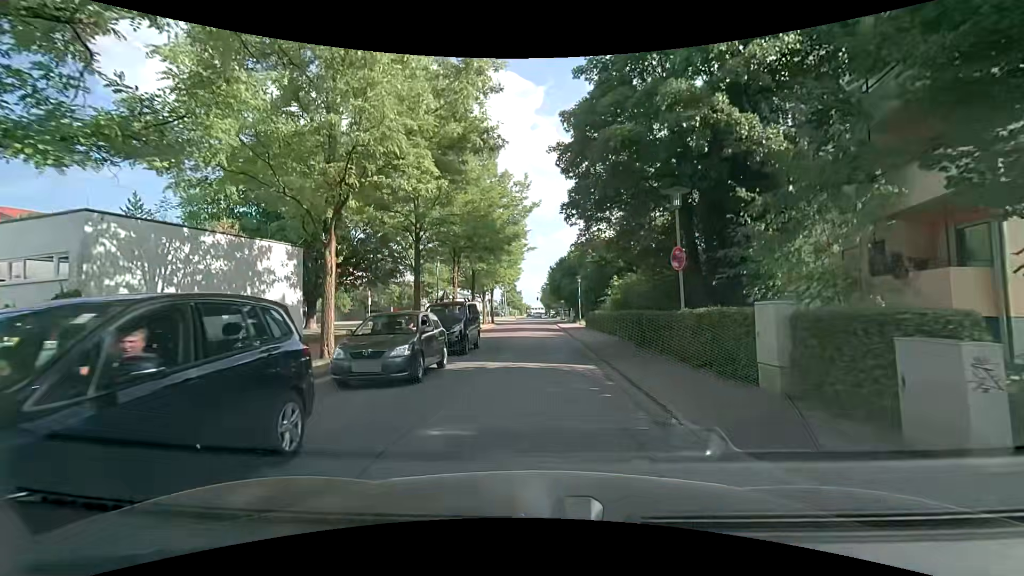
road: residential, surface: asphalt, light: Day
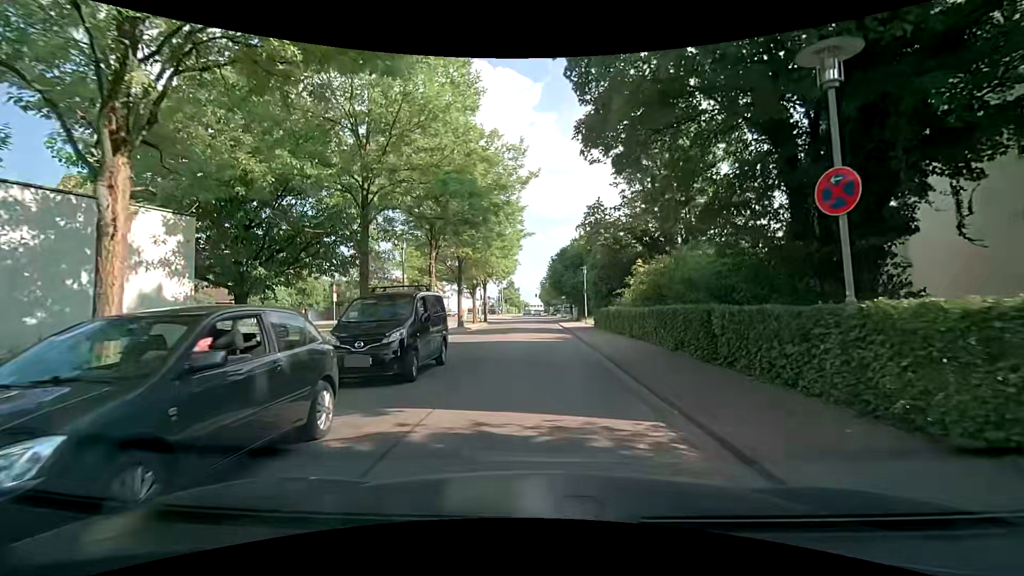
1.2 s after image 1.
(+0.1, +7.1) m; +2°
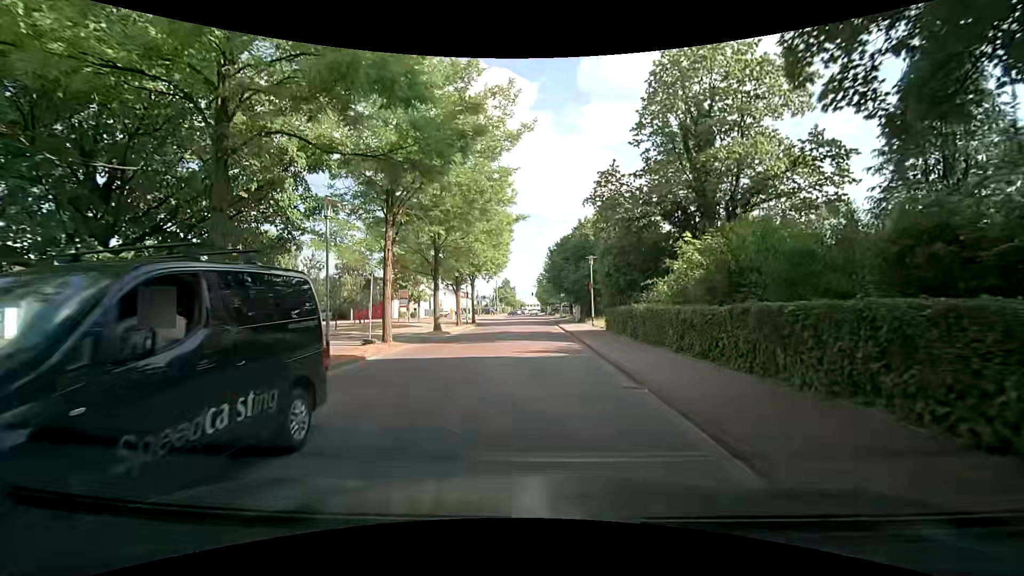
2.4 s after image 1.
(-0.1, +7.5) m; 0°
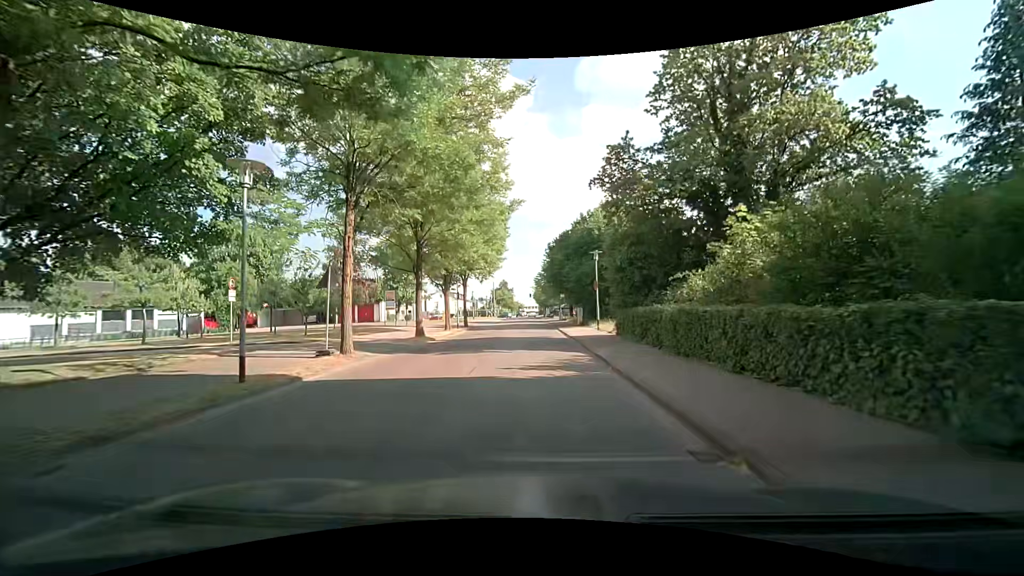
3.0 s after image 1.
(0.0, +4.0) m; +1°
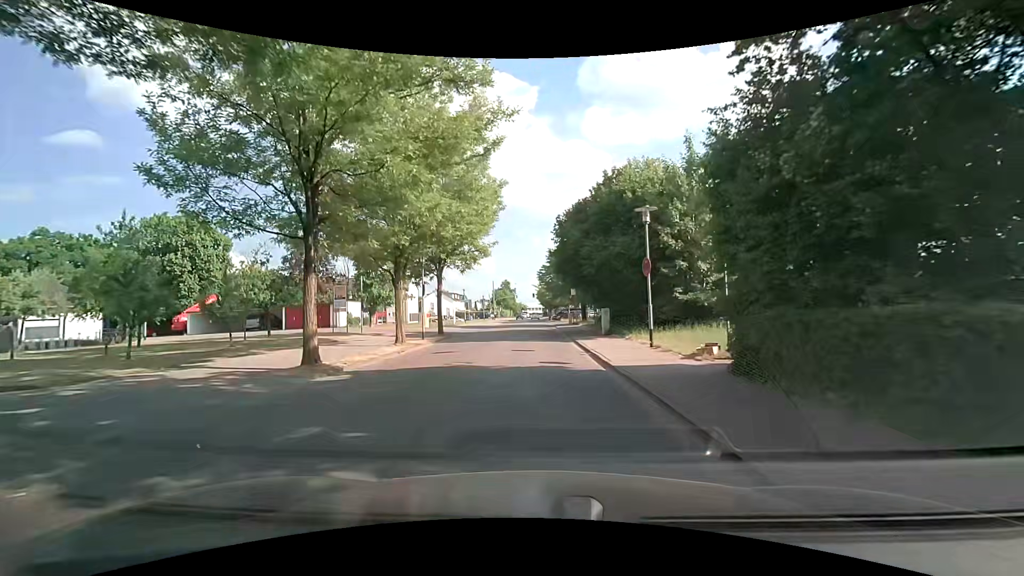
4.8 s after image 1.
(-0.3, +12.9) m; -1°
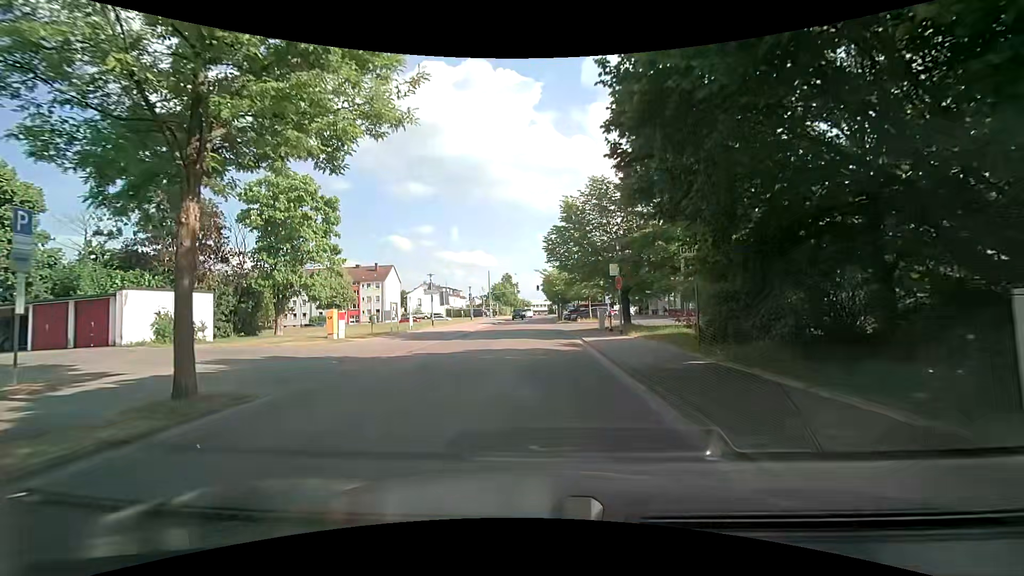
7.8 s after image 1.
(-0.2, +22.8) m; -1°
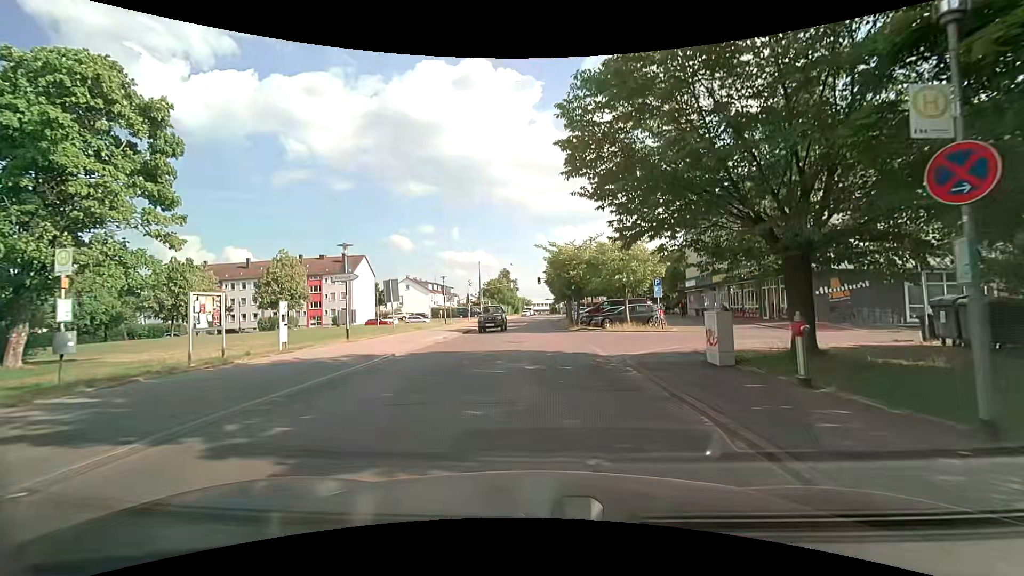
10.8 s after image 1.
(-0.1, +19.2) m; 0°
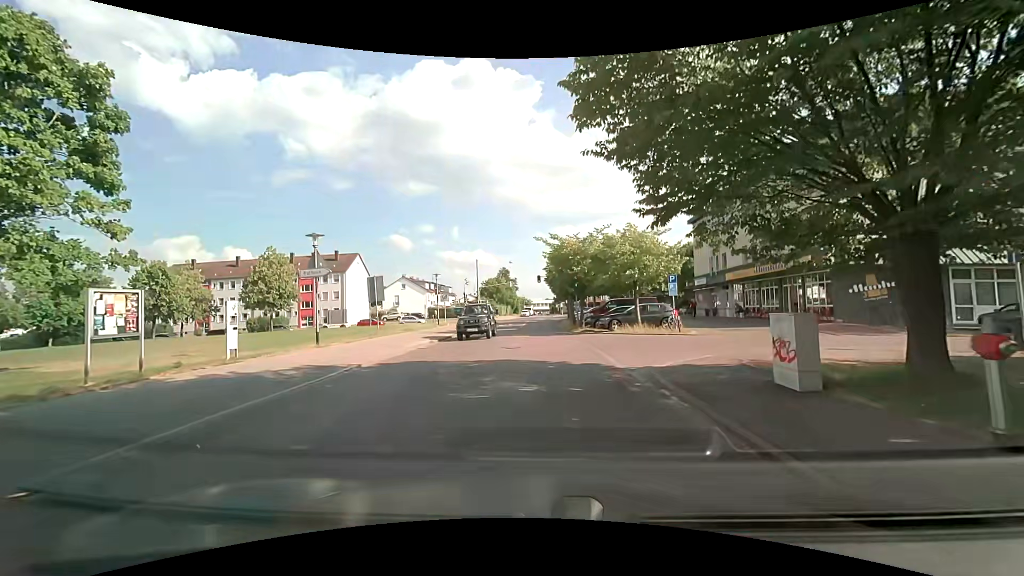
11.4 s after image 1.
(0.0, +3.1) m; 0°
(0, +10) (0, +20) (0, +30) (0, +40) (0, +50) (+1, +60) (-1, +70) (-9, +76) (-19, +77) (-29, +76) m
